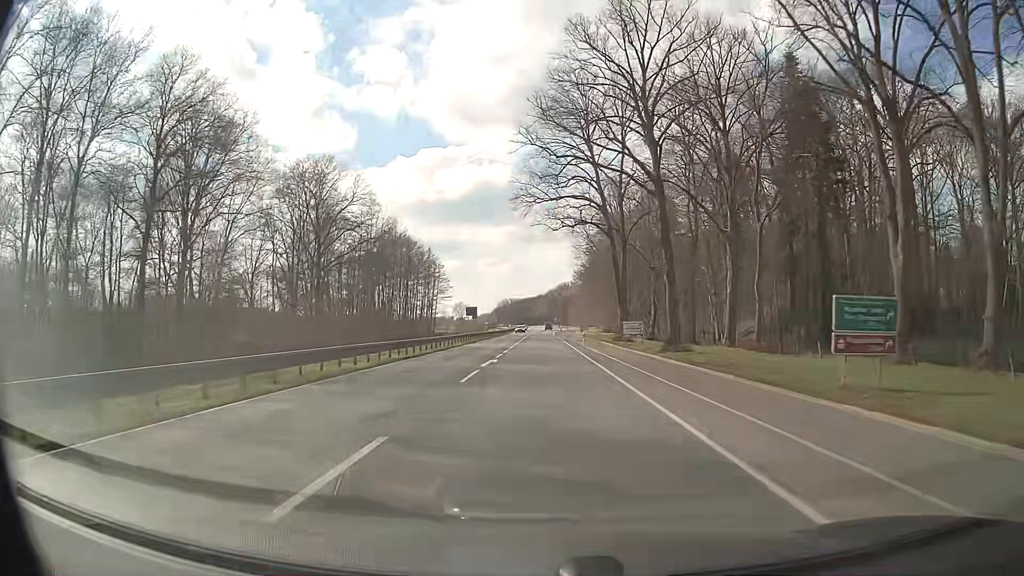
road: primary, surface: asphalt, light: Day
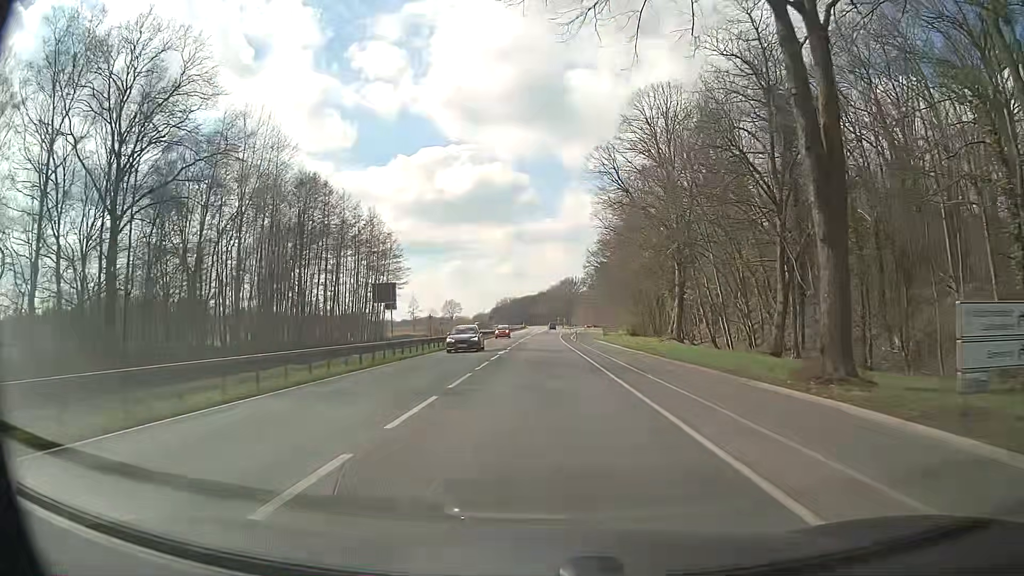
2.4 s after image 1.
(+0.1, +43.2) m; 0°
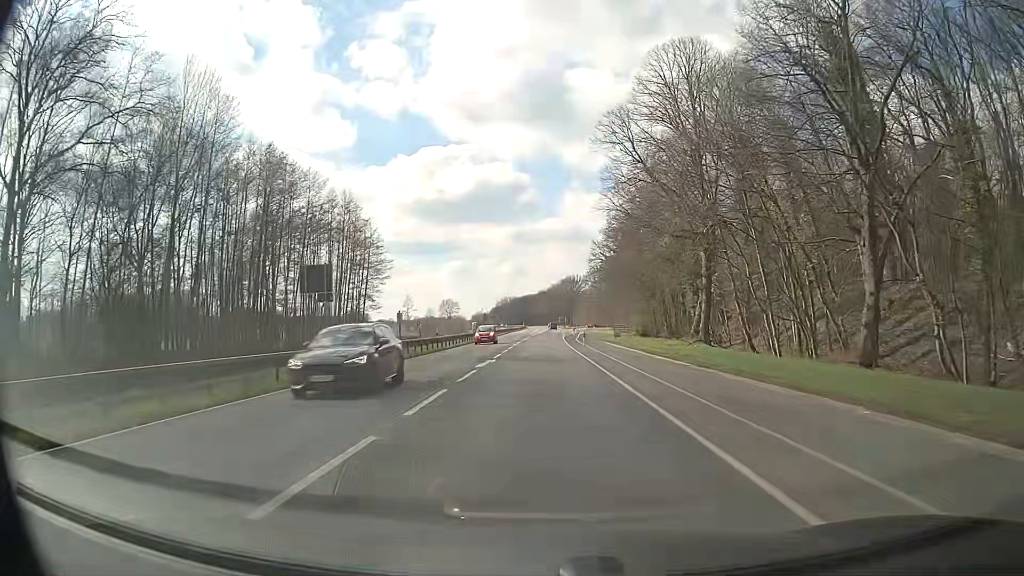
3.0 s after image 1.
(0.0, +10.8) m; 0°
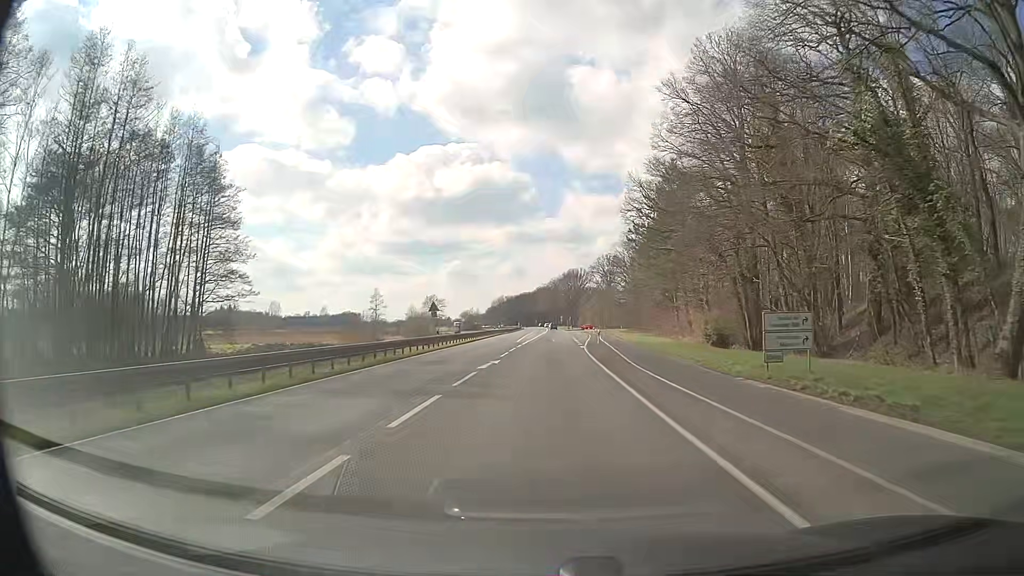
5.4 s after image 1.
(-0.1, +43.2) m; 0°
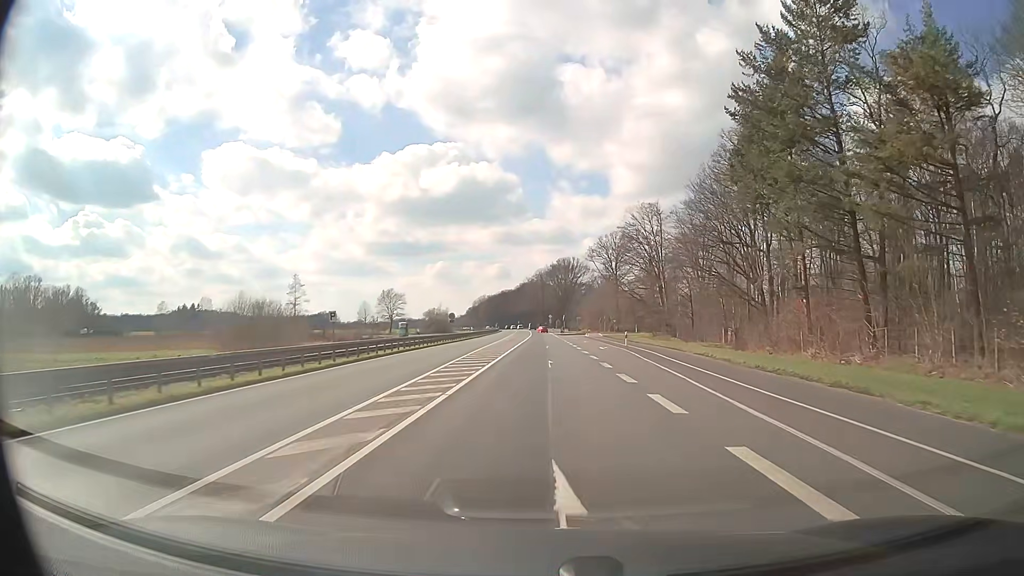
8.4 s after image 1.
(+0.8, +53.8) m; +1°
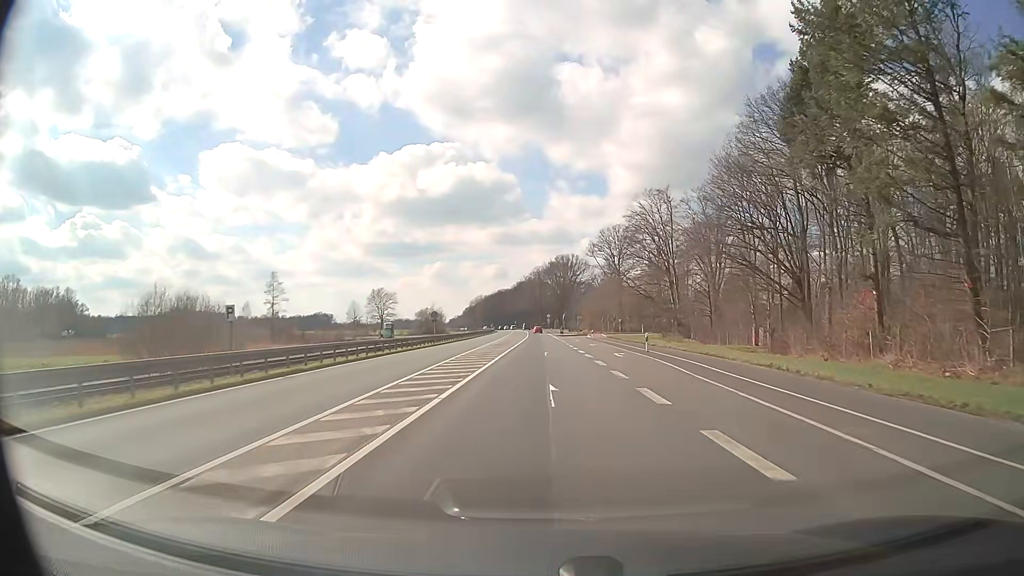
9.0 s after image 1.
(0.0, +10.7) m; 0°
